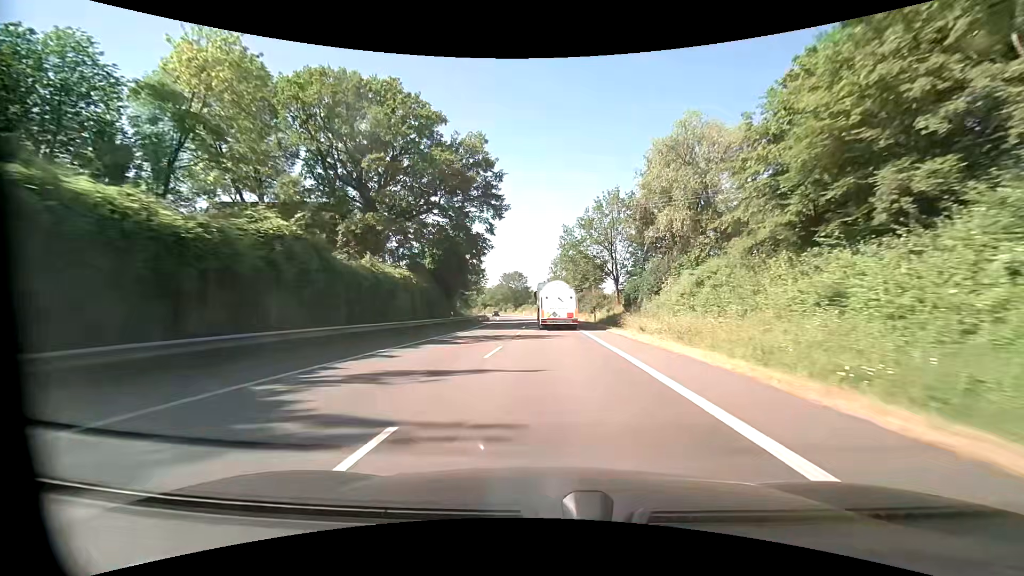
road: primary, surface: asphalt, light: Day
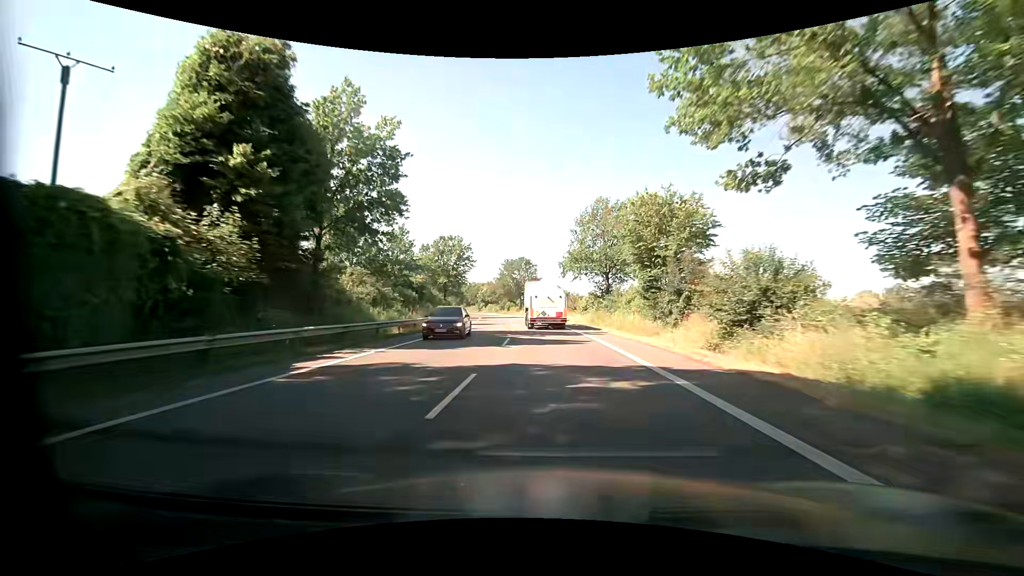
(-0.2, +44.1) m; -1°
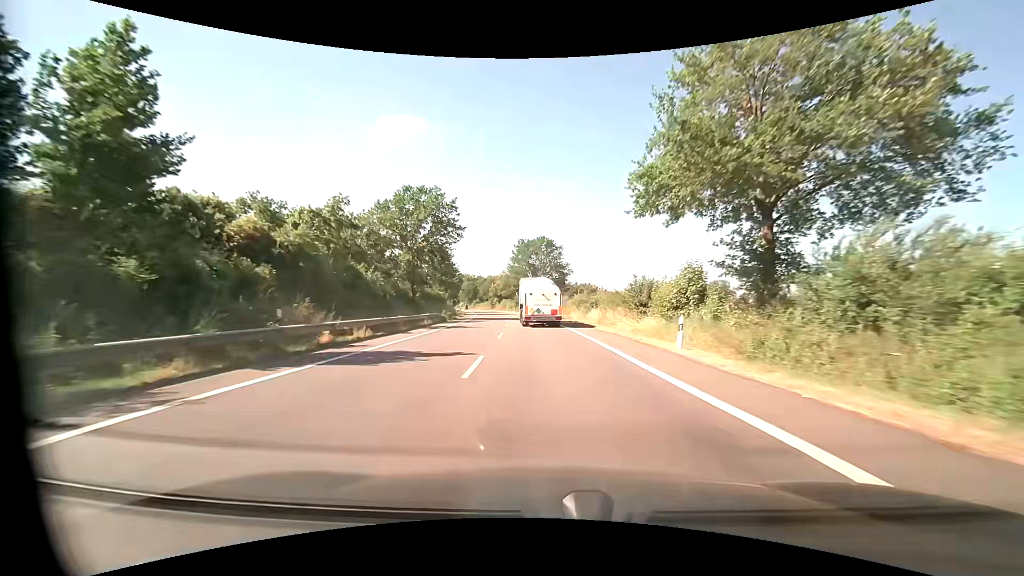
(-0.9, +33.1) m; -3°
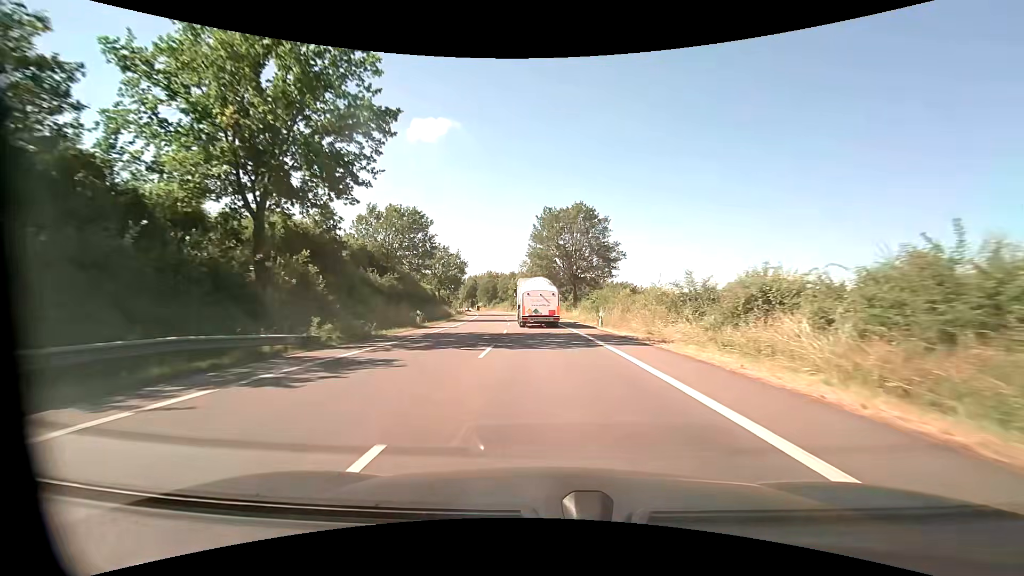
(-0.7, +32.8) m; -3°
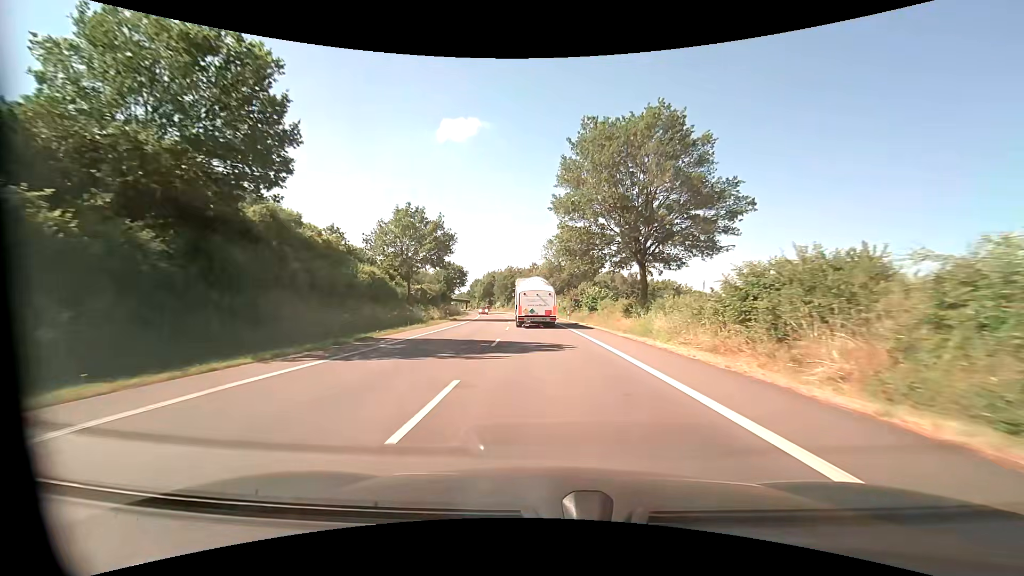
(-0.9, +32.3) m; -3°
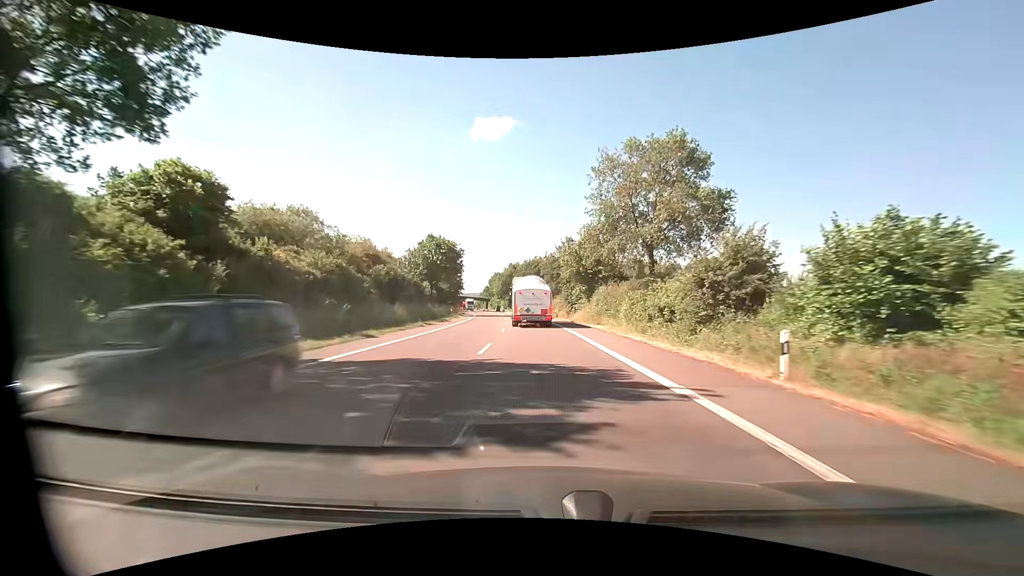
(-1.5, +42.5) m; -3°
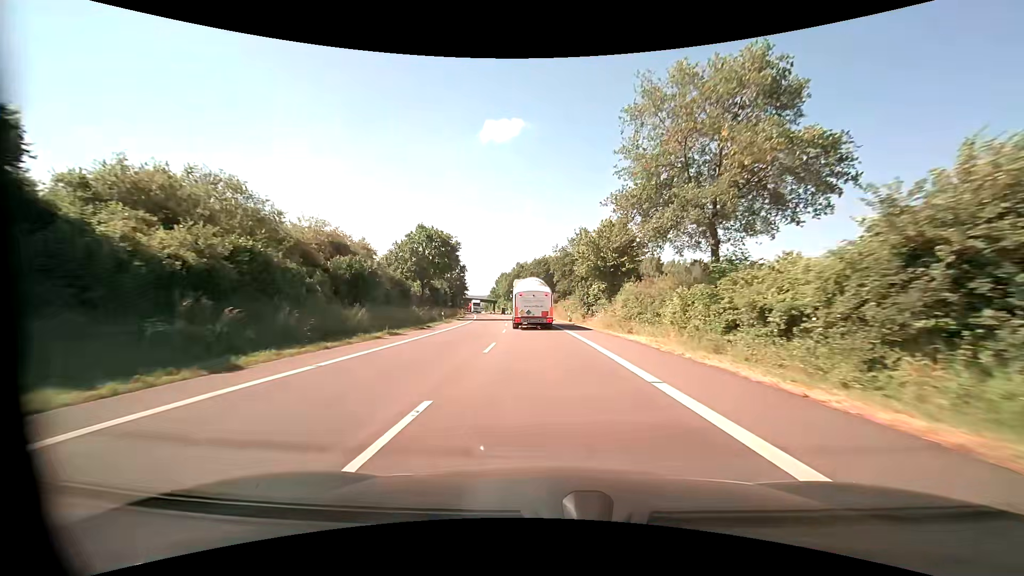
(-0.1, +10.5) m; -1°
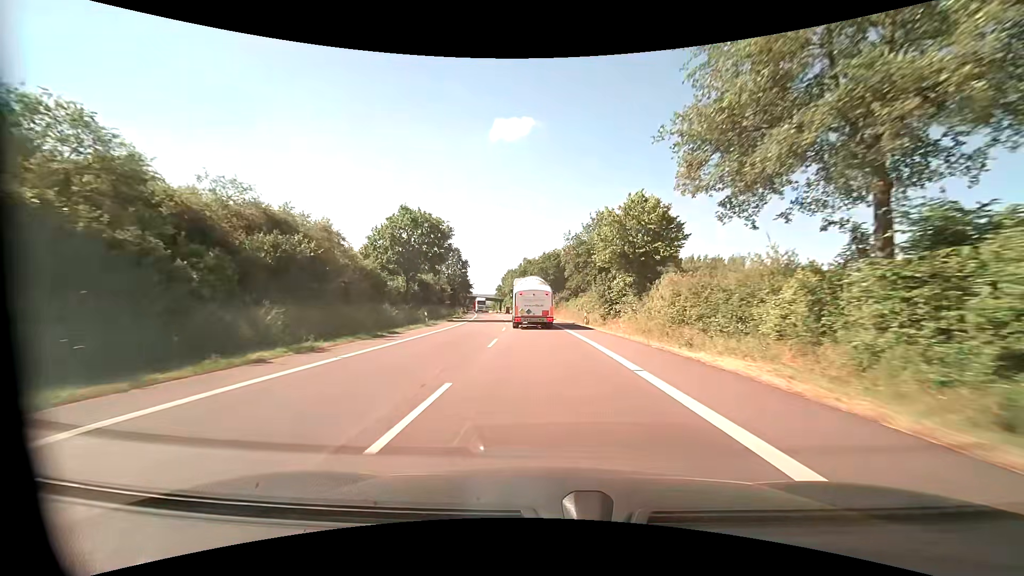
(-0.1, +10.4) m; -1°
